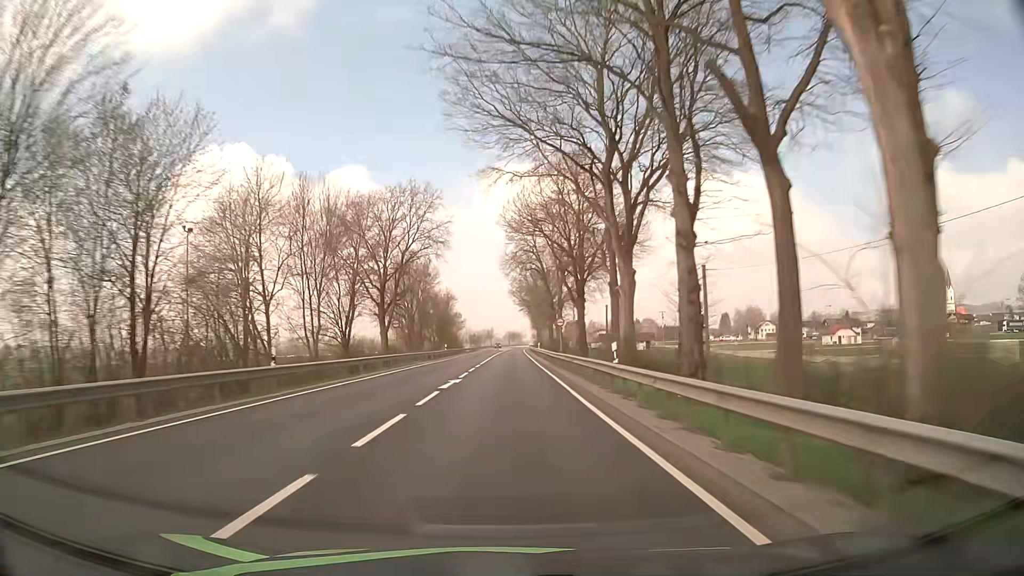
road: primary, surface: asphalt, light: Day
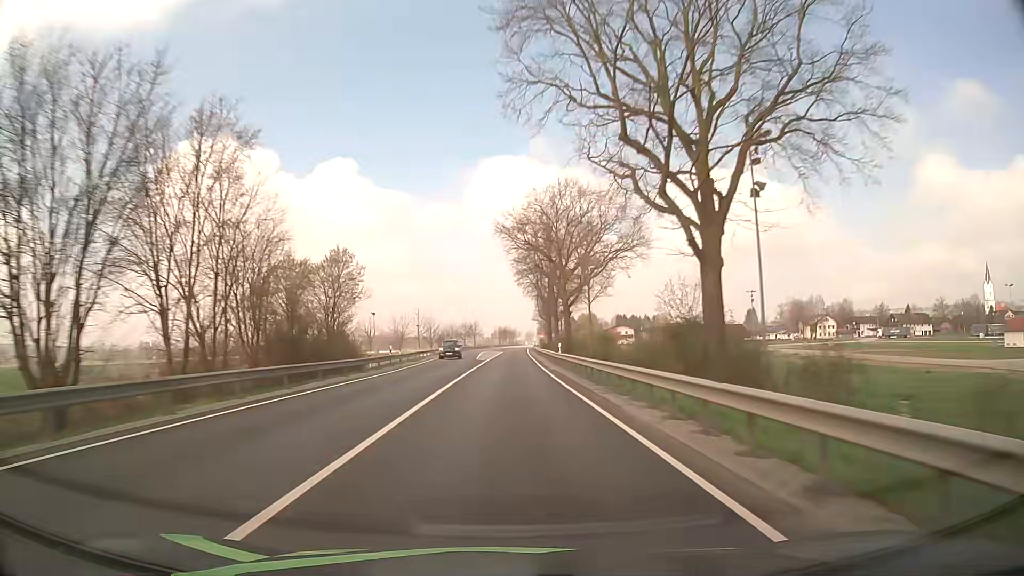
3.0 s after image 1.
(+0.8, +79.1) m; +1°
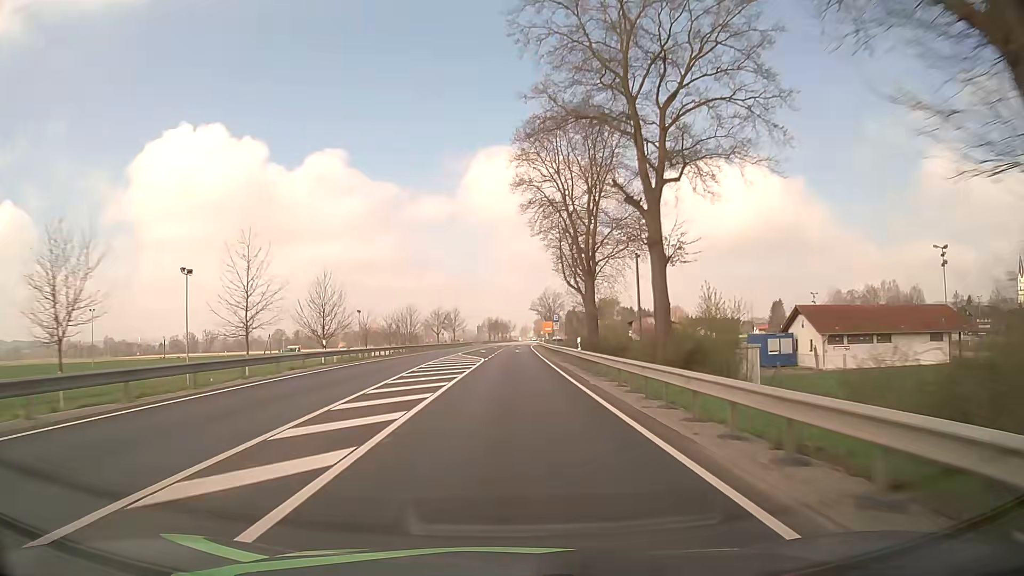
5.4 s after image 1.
(+0.3, +58.9) m; +1°
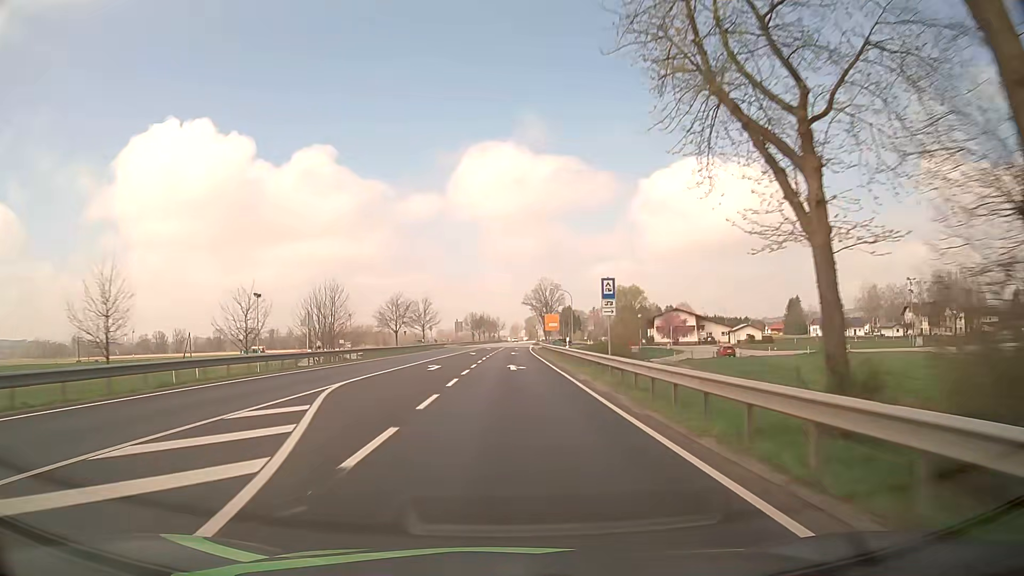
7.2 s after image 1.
(+0.2, +40.5) m; +1°
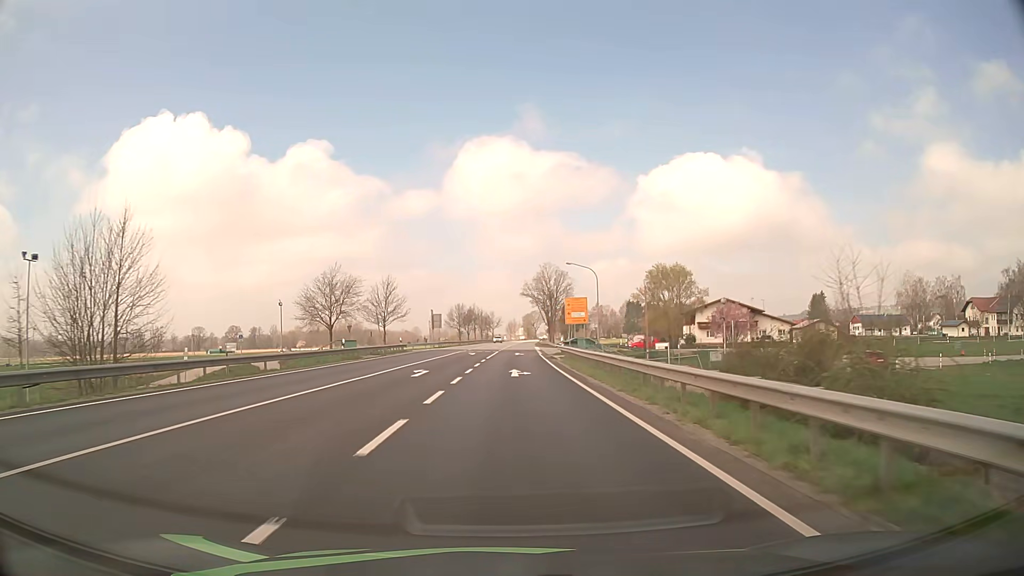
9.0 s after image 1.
(+0.1, +34.9) m; 0°
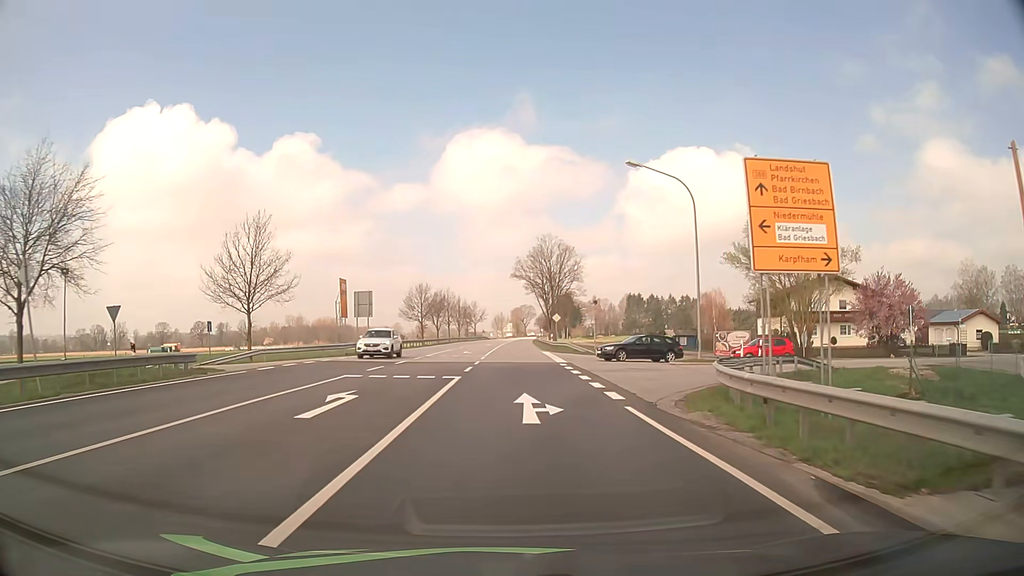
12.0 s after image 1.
(+0.2, +42.2) m; +1°
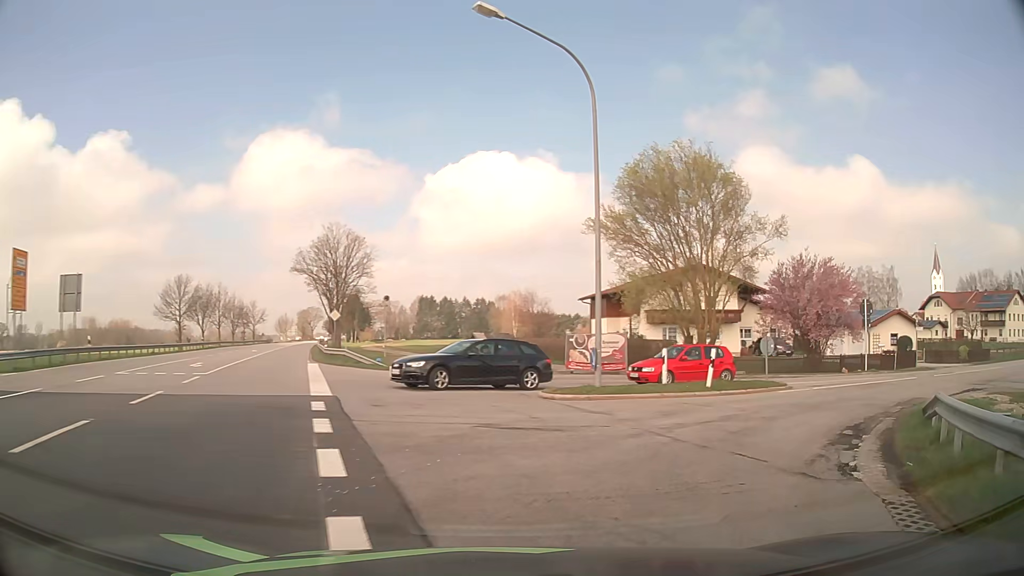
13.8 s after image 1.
(+1.3, +16.3) m; +16°
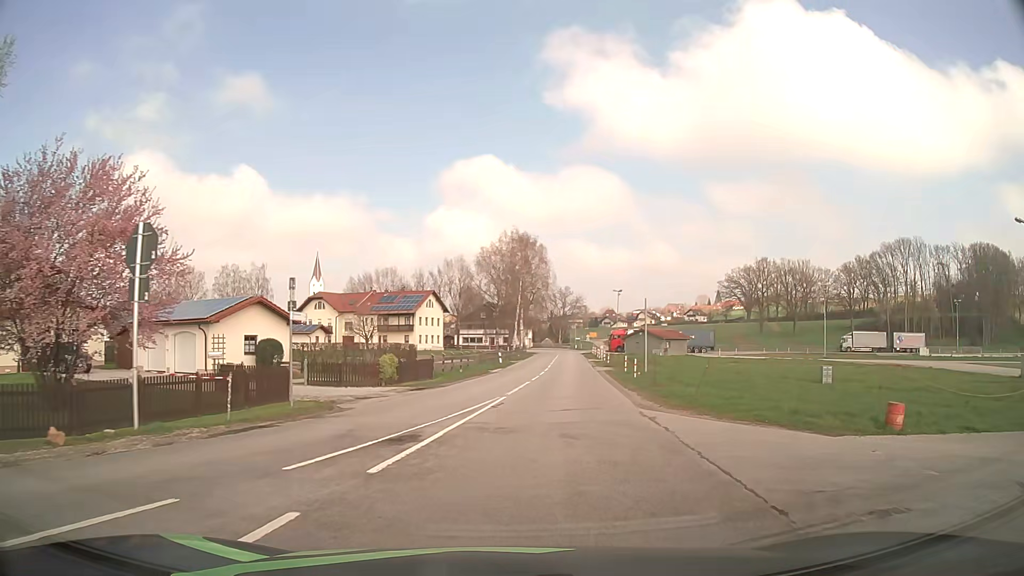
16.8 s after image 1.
(+12.0, +18.9) m; +55°
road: tertiary
(0, +10) (+1, +20) (+2, +30) (+4, +40) (+5, +50) (+6, +60) (+7, +70) (+8, +80) (+9, +90) (+10, +100) m
